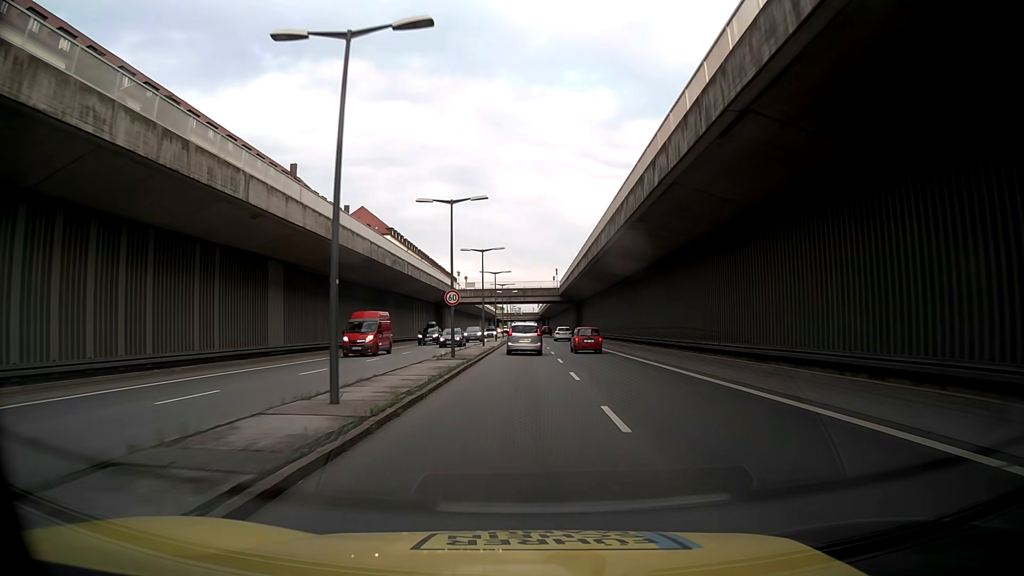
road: trunk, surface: asphalt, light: Day
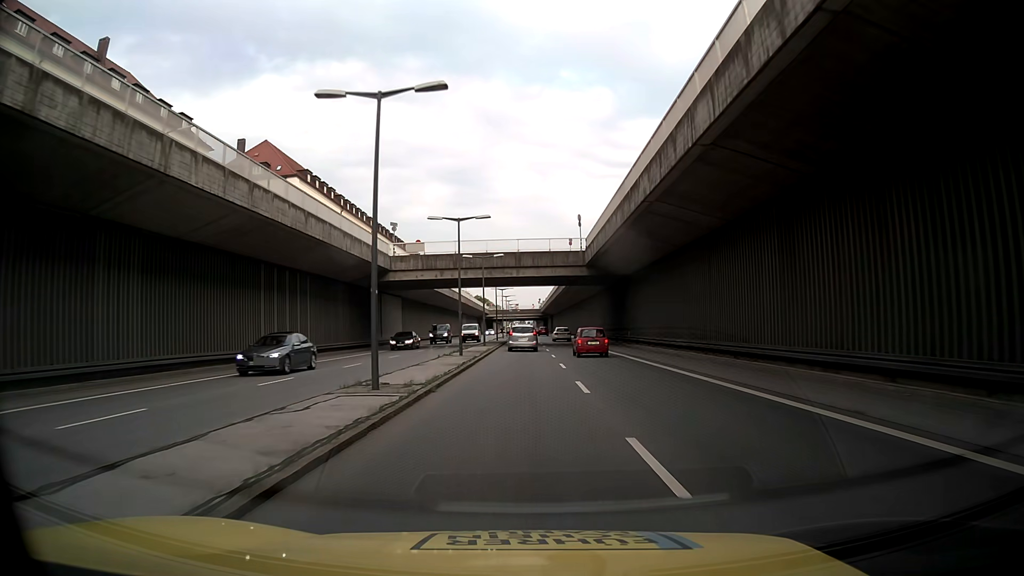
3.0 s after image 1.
(0.0, +48.3) m; 0°
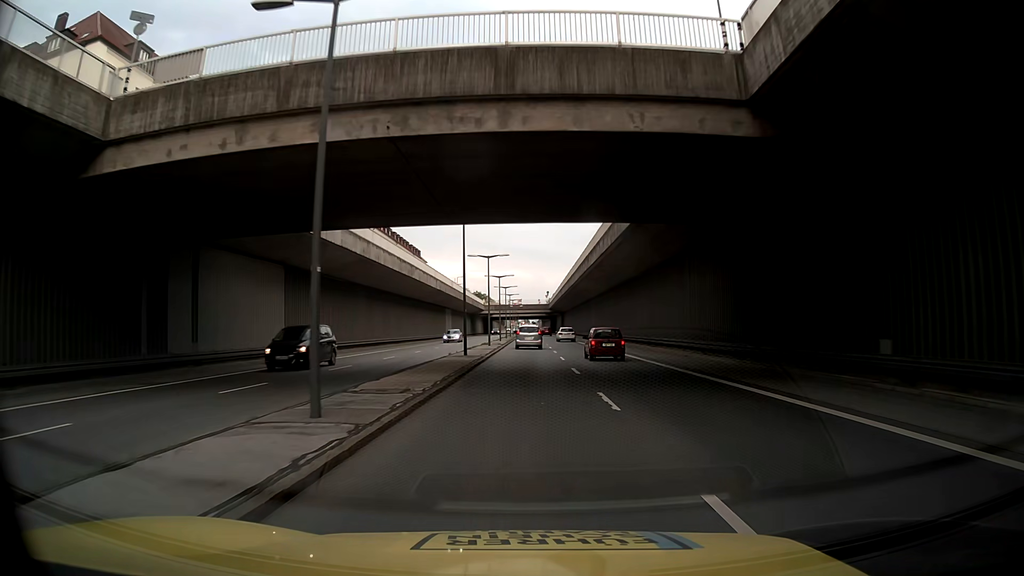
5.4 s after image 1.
(0.0, +38.9) m; 0°
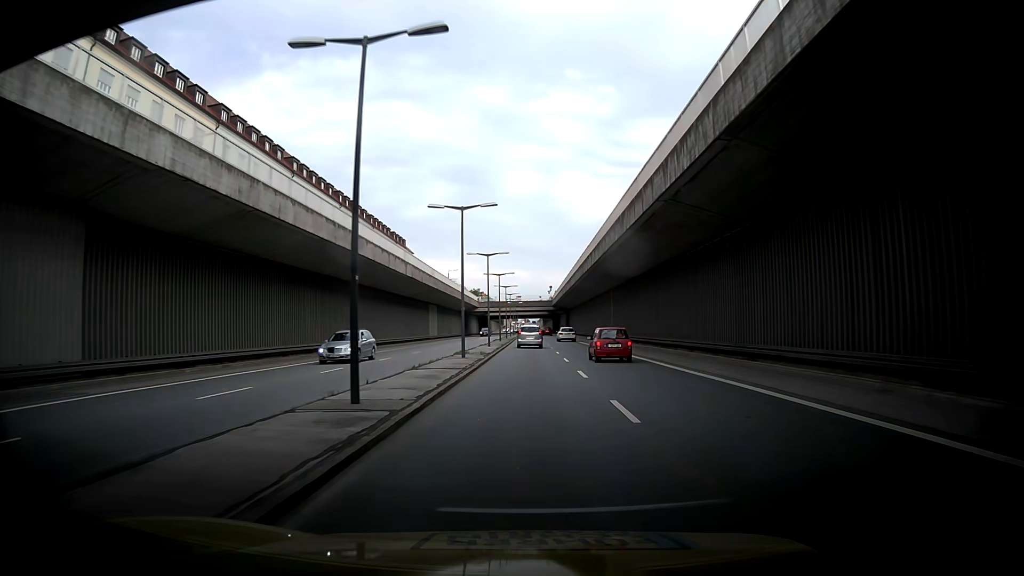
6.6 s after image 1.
(-0.2, +19.4) m; -1°
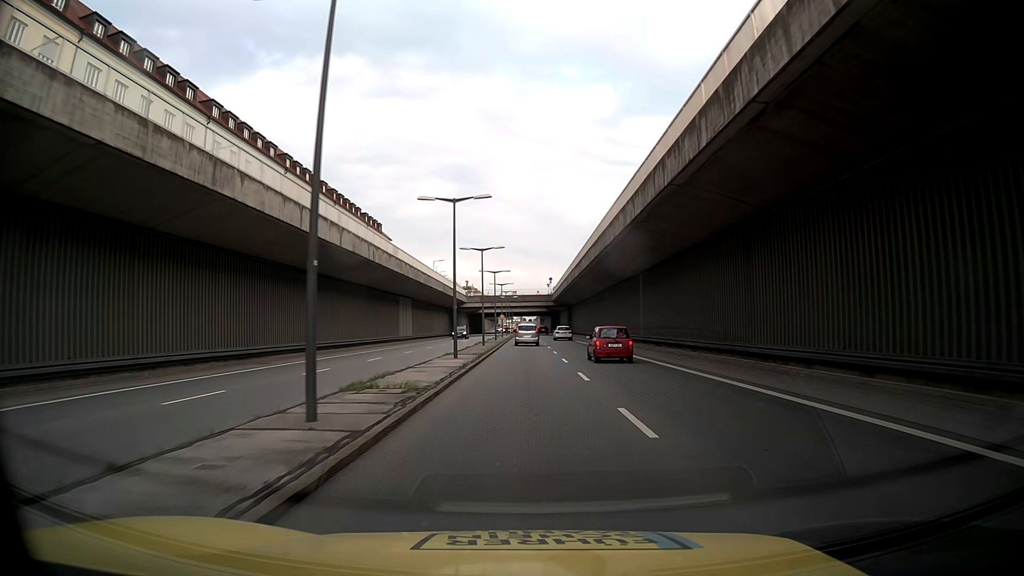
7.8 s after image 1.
(+0.2, +19.5) m; +1°
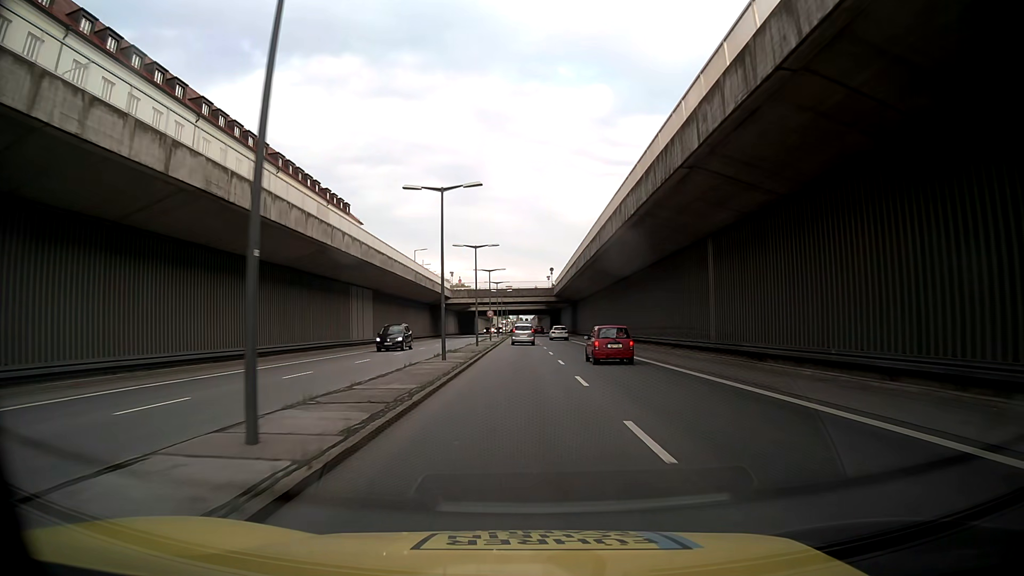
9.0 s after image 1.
(+0.1, +19.5) m; 0°
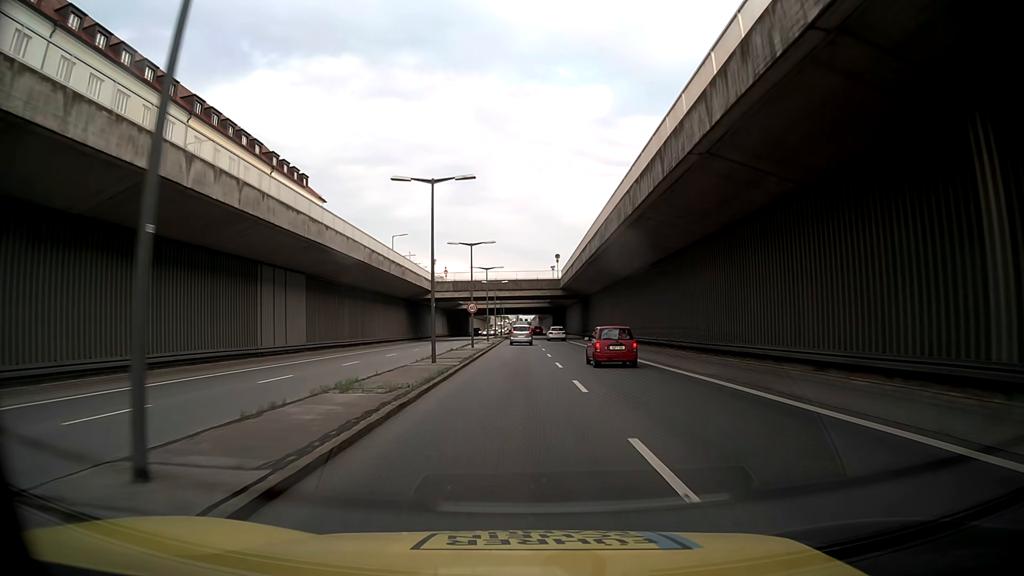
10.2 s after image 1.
(0.0, +19.5) m; 0°
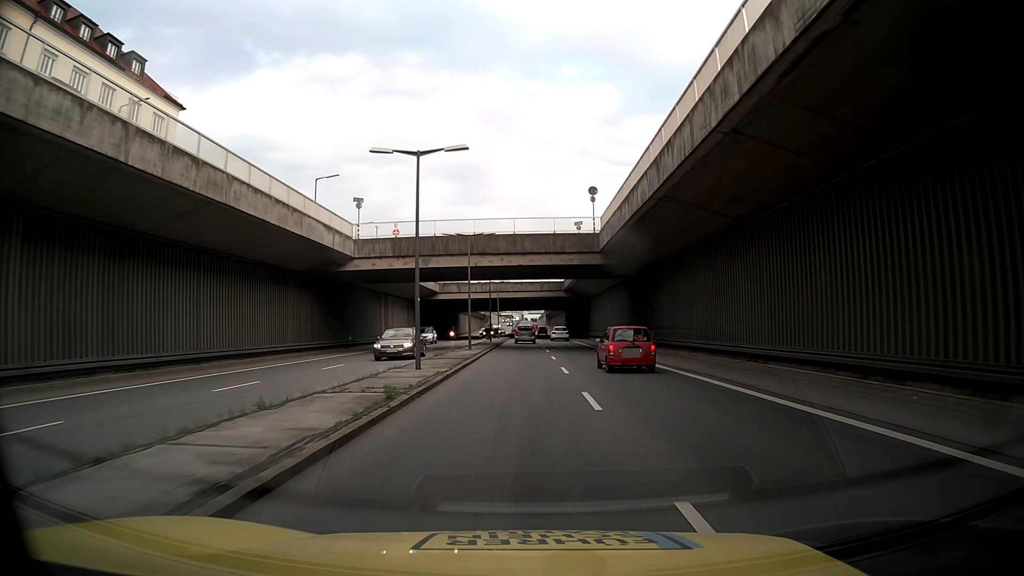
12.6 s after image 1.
(-0.1, +38.9) m; 0°
(0, +10) (0, +20) (0, +30) (0, +40) (0, +50) (0, +60) (0, +70) (0, +80) (0, +90) (0, +100) m
